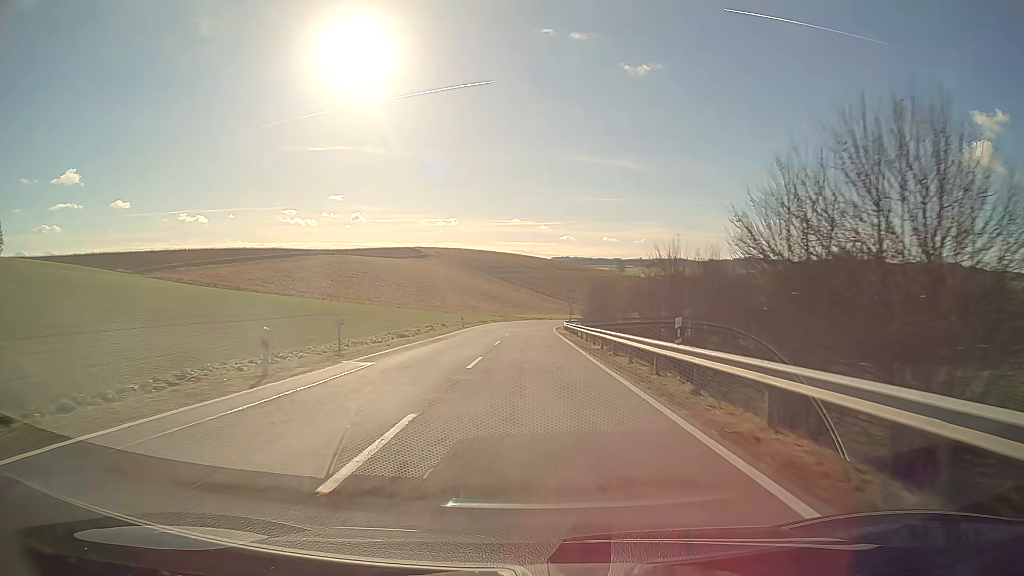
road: secondary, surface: asphalt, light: Day
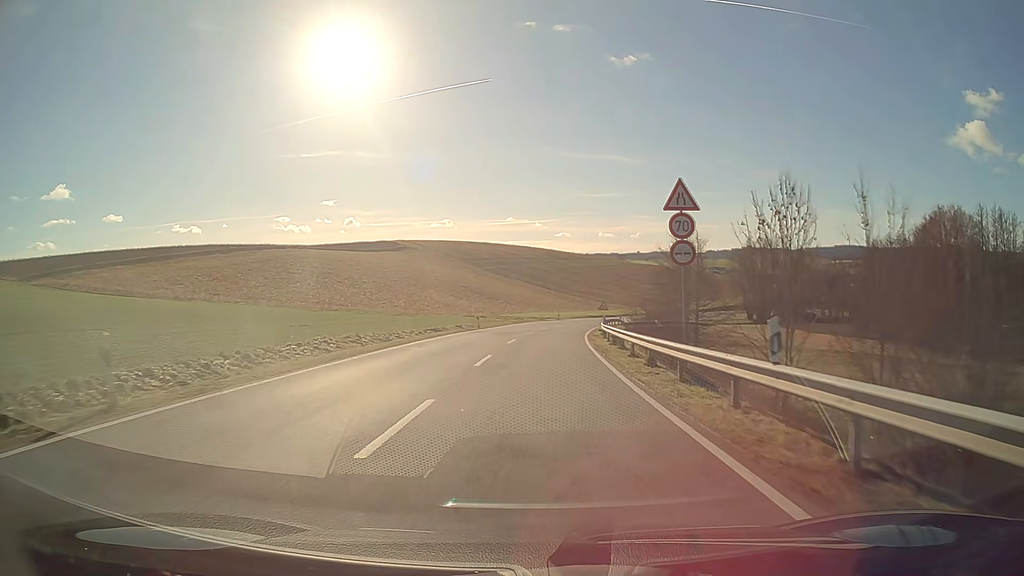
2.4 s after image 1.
(+0.1, +46.2) m; +1°
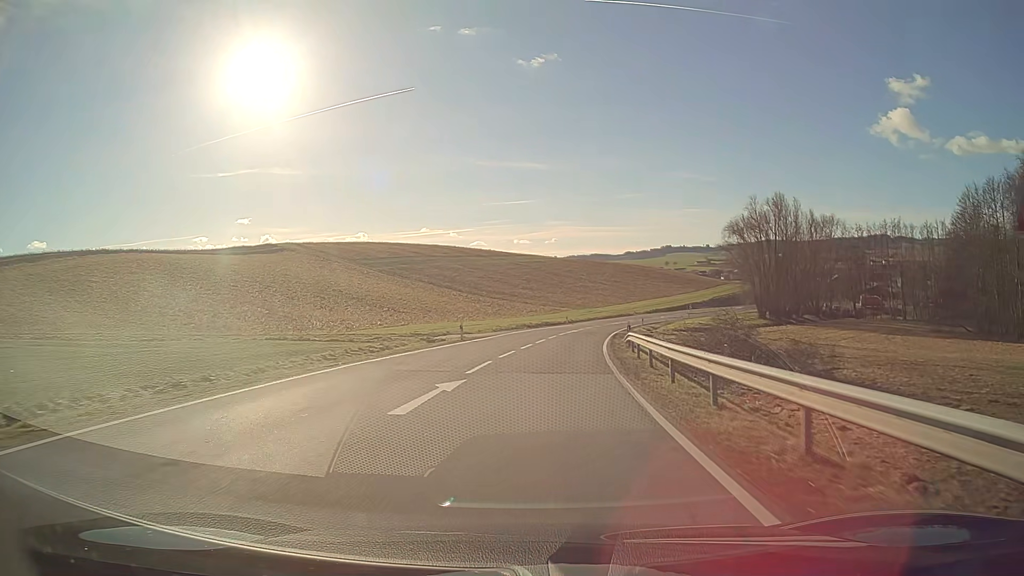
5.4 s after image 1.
(+2.7, +51.8) m; +7°
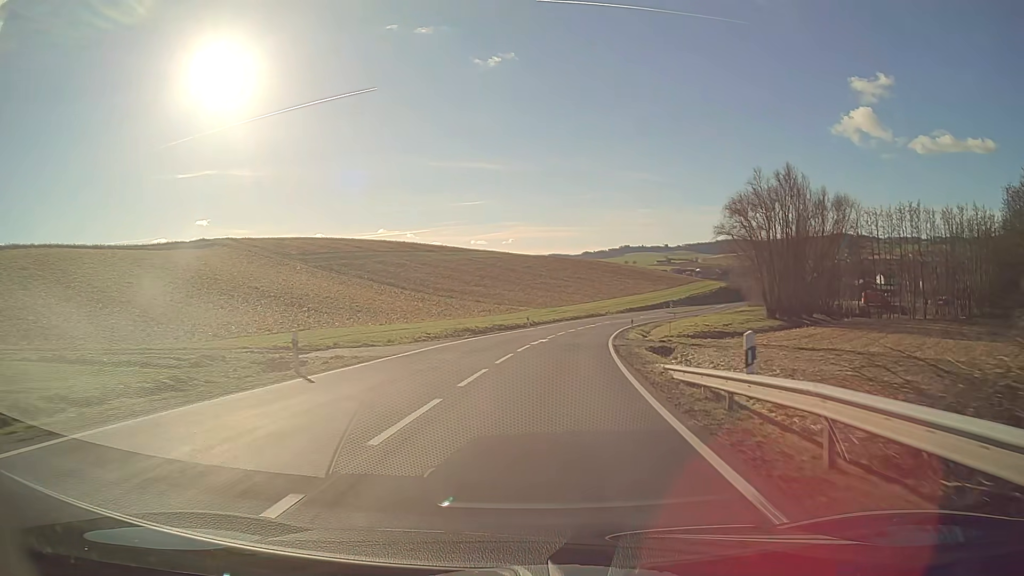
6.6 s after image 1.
(+0.6, +20.6) m; +4°
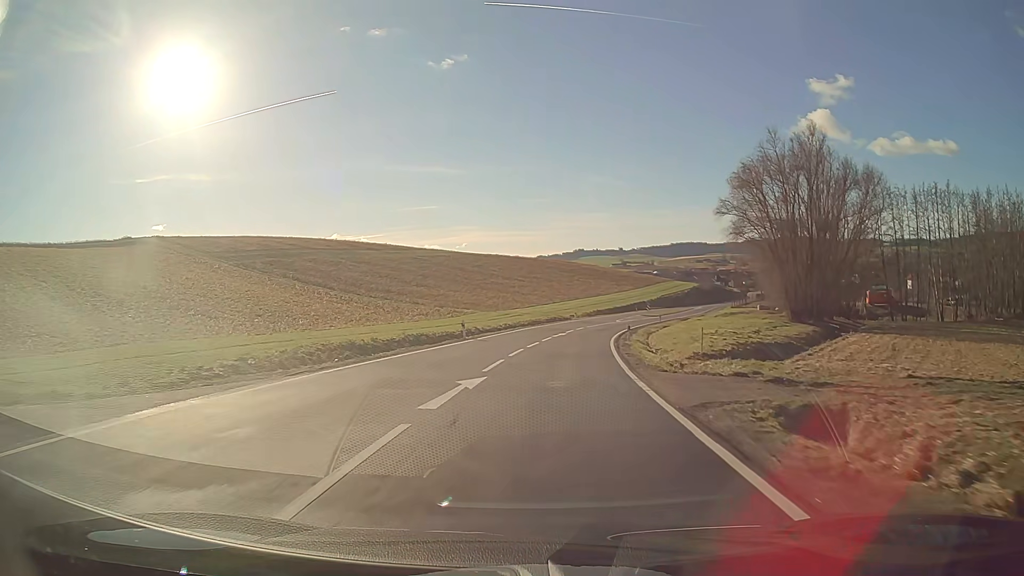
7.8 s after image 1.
(+0.7, +20.5) m; +4°
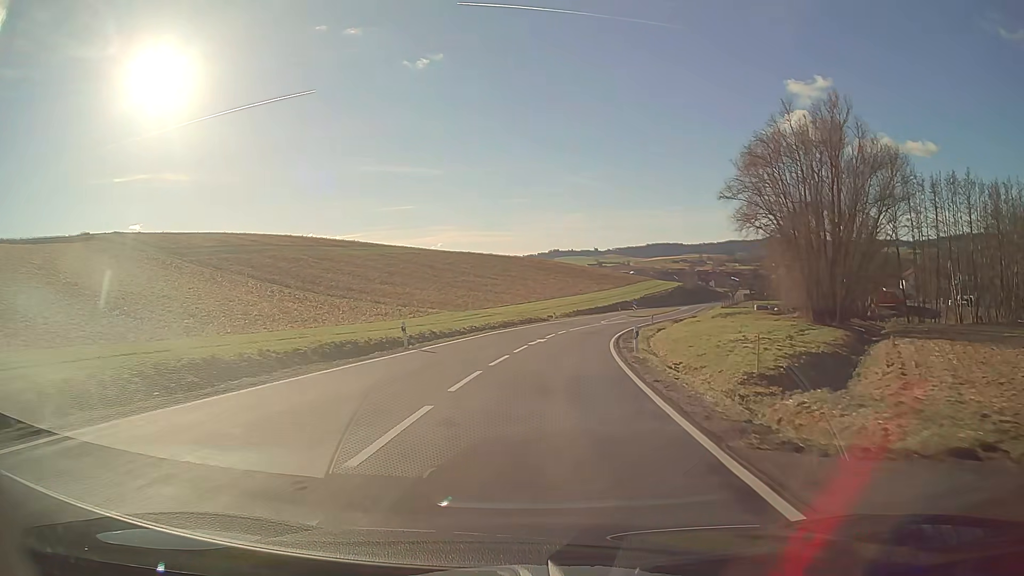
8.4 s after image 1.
(+0.2, +10.2) m; +2°
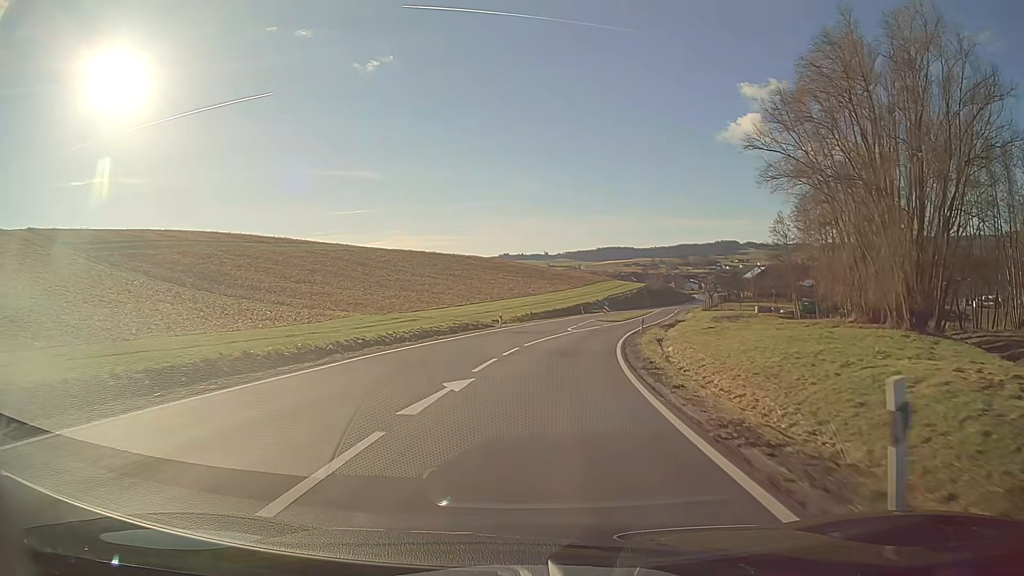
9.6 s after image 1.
(+0.8, +20.3) m; +4°
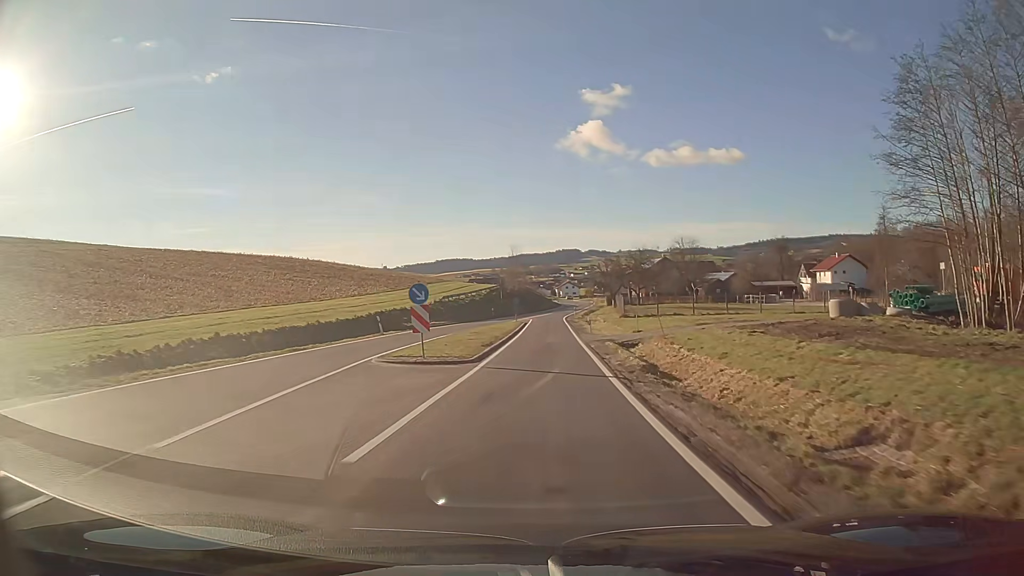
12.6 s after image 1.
(+5.7, +49.6) m; +13°
(0, +10) (0, +20) (+1, +30) (+1, +40) (+1, +50) (+1, +60) (+2, +70) (+3, +80) (+4, +90) (+5, +100) m
